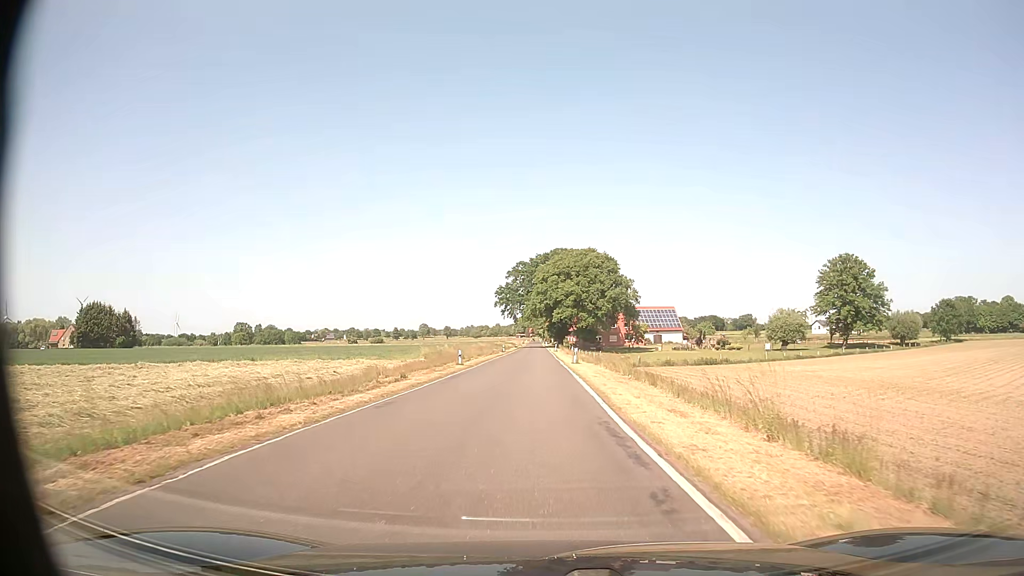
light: Day
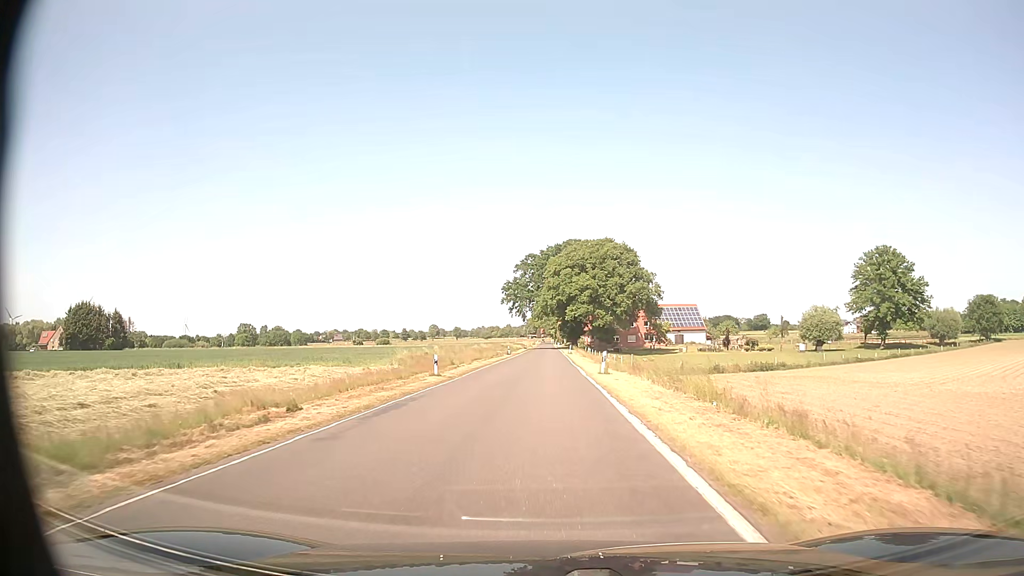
(-0.2, +13.7) m; -1°
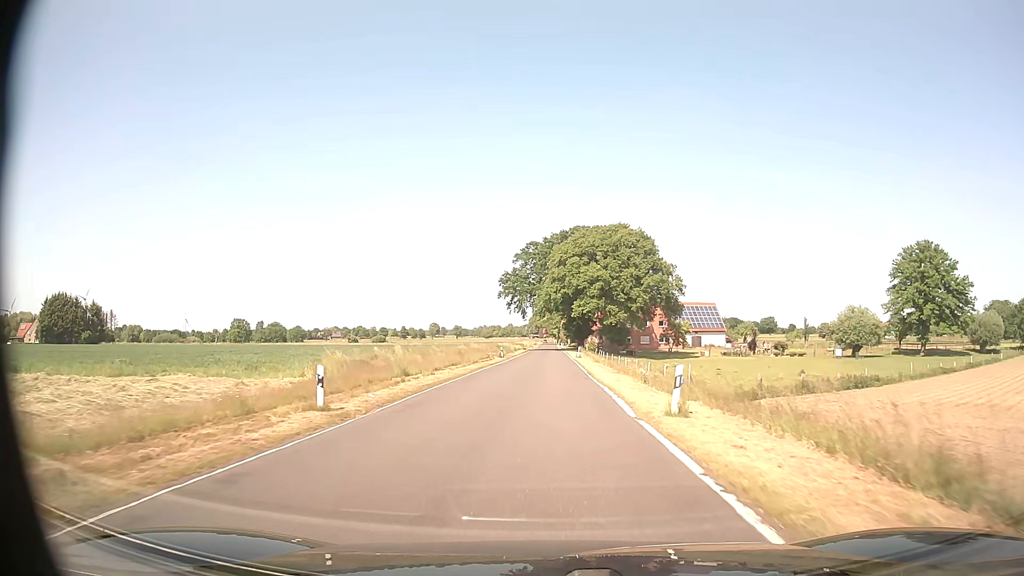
(0.0, +16.0) m; 0°
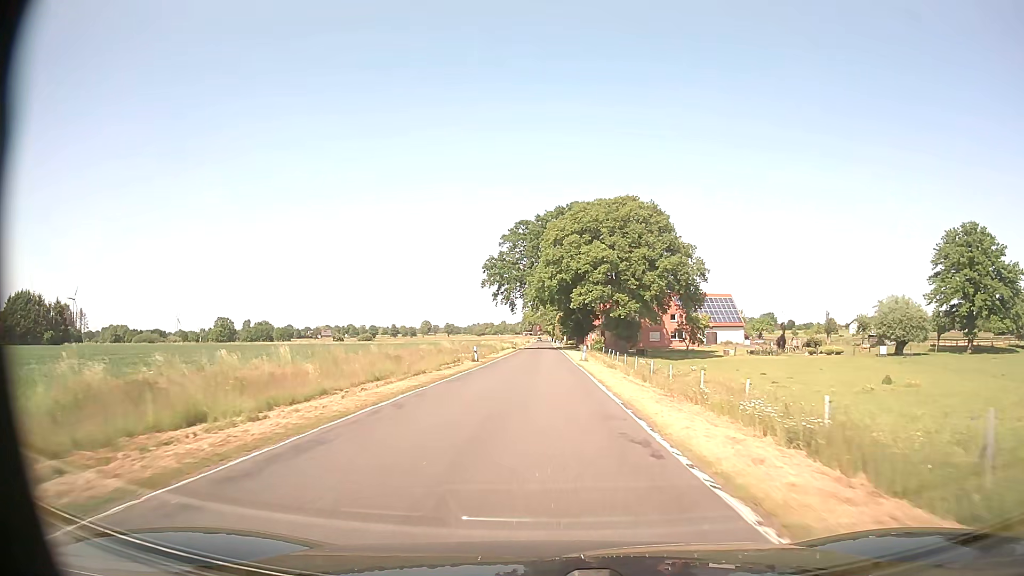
(+0.1, +18.1) m; +1°
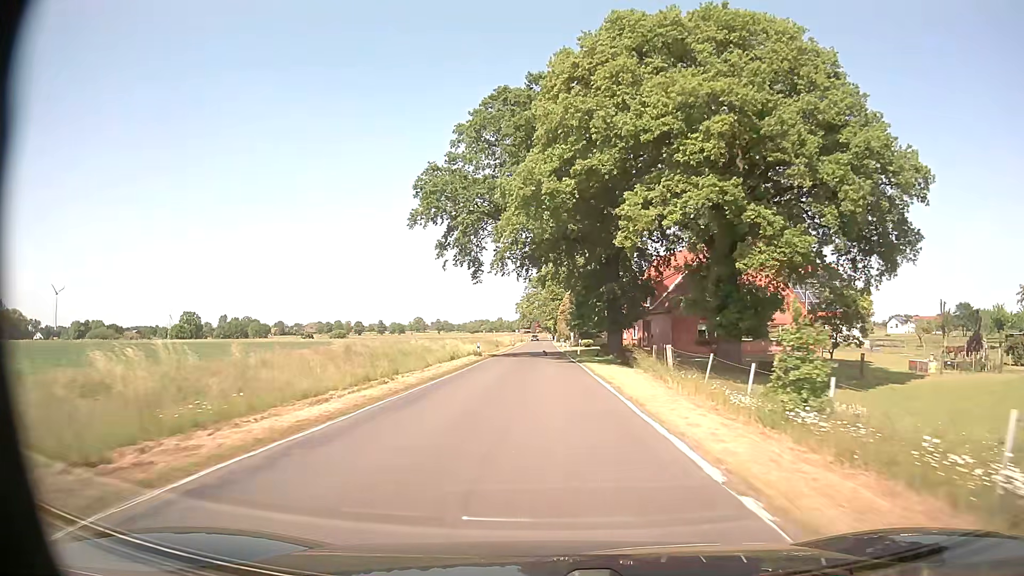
(-0.1, +49.7) m; 0°
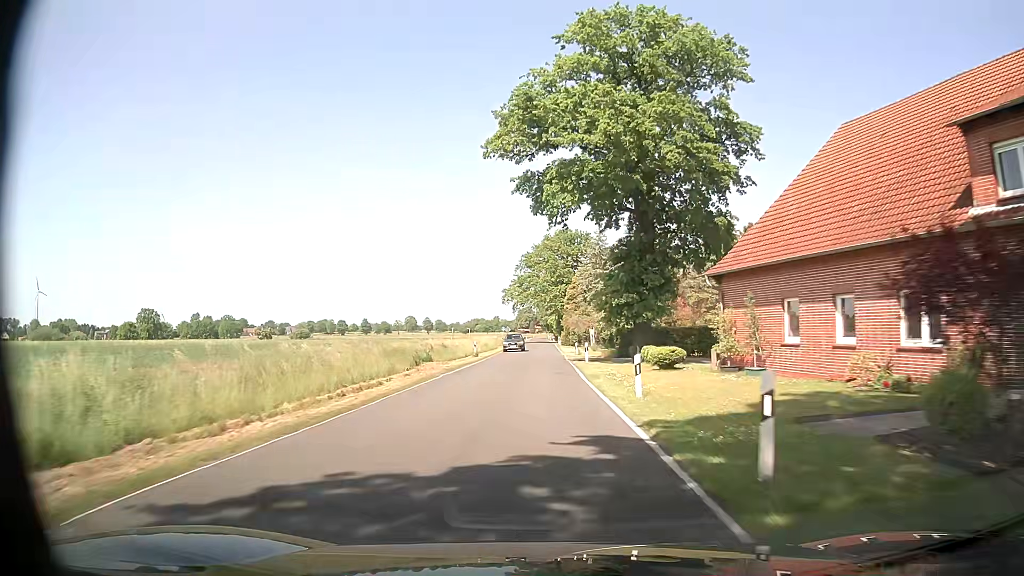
(-0.1, +52.4) m; 0°
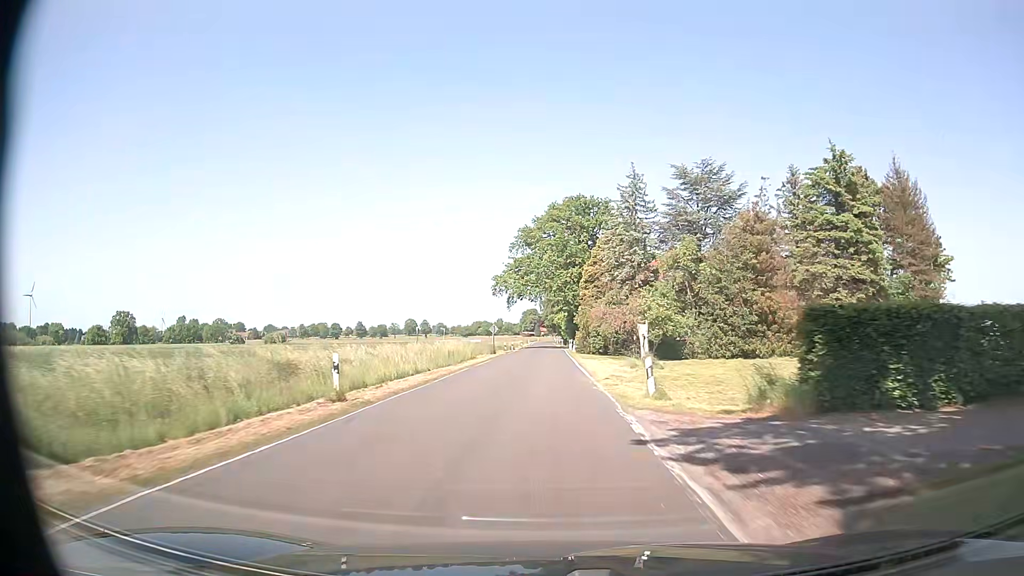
(+0.1, +32.2) m; -1°
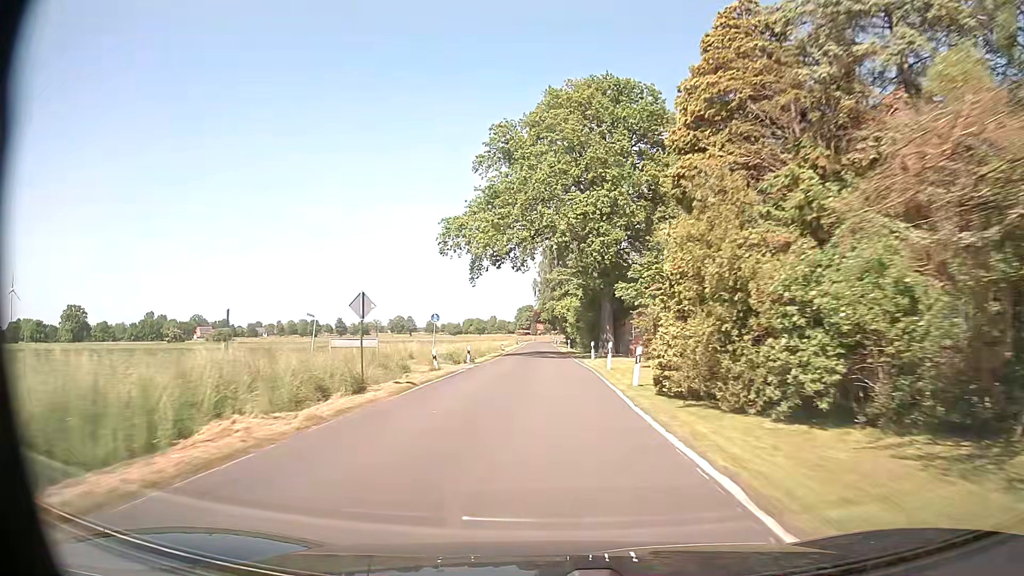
(+0.2, +44.1) m; +1°
(0, +10) (0, +20) (0, +30) (0, +40) (0, +50) (-1, +60) (-1, +70) (-1, +80) (-1, +90) (-1, +100) m
